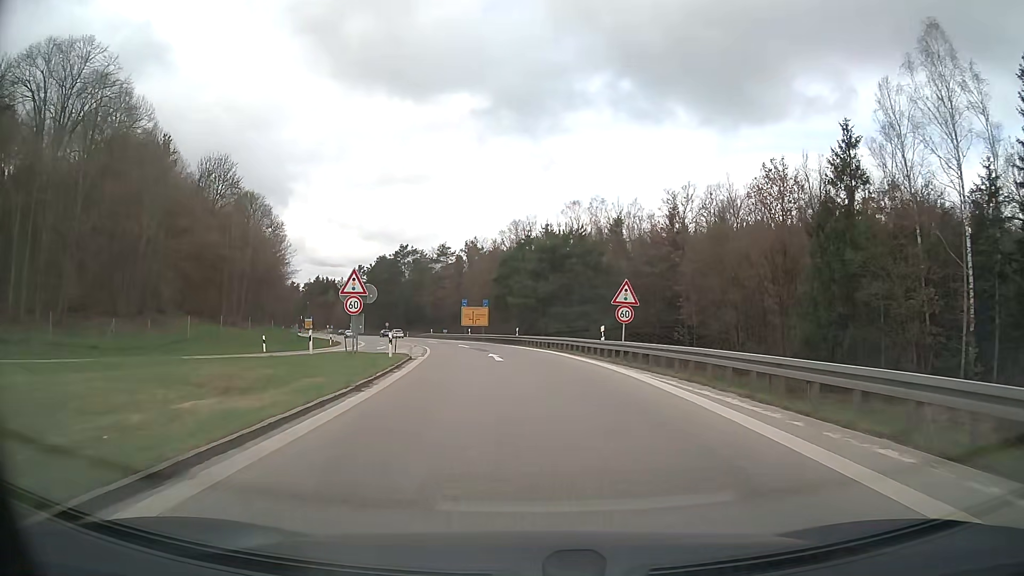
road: motorway_link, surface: asphalt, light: Day
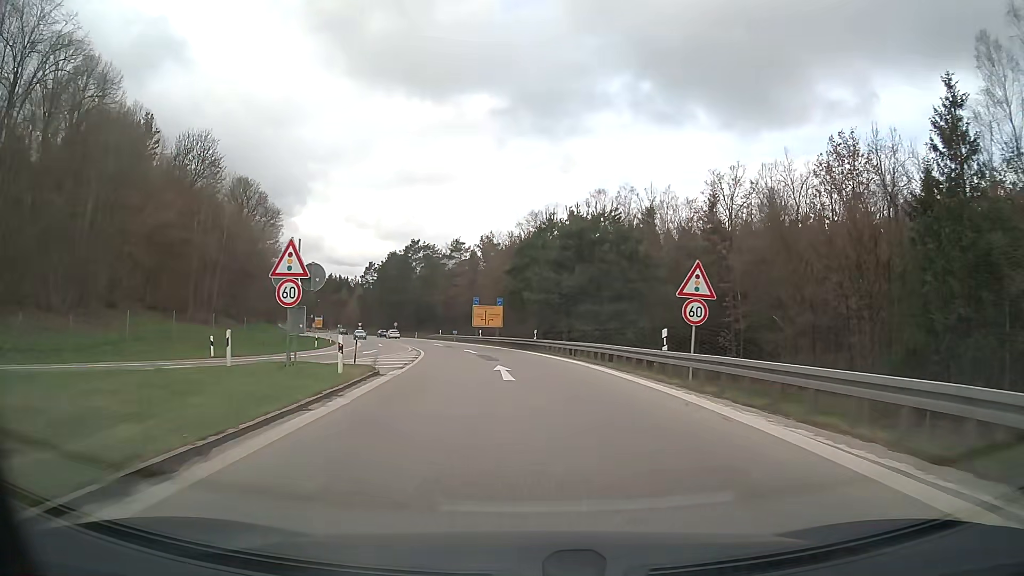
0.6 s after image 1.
(-0.1, +9.4) m; -1°
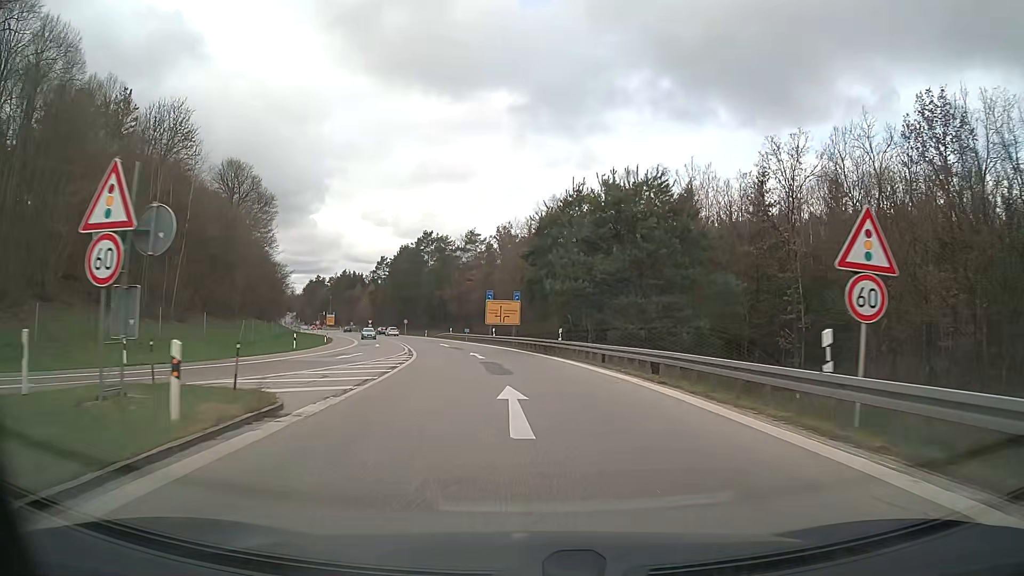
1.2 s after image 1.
(-0.1, +9.3) m; -1°
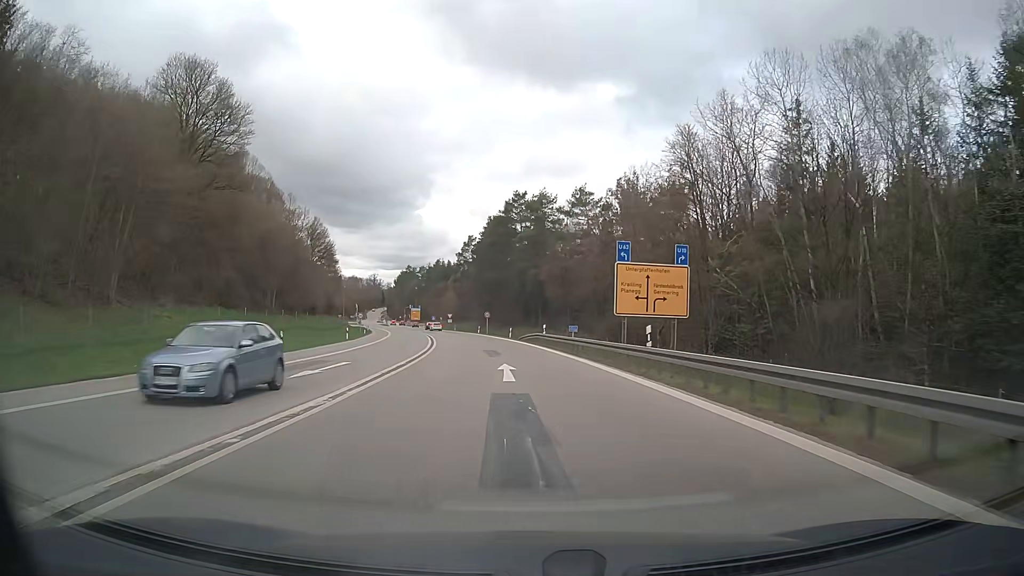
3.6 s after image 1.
(-3.1, +36.5) m; -9°
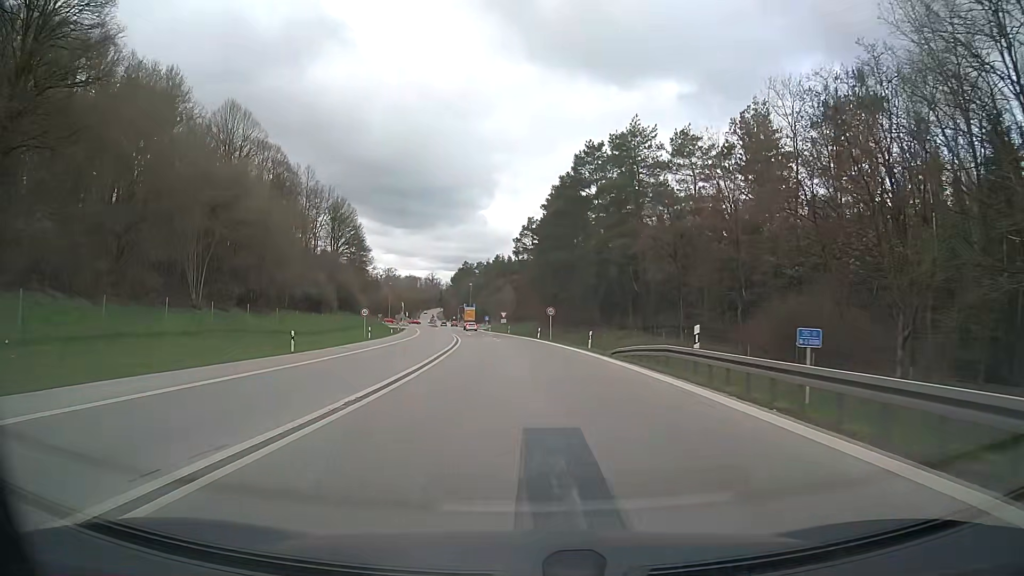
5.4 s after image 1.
(-1.4, +27.4) m; -6°
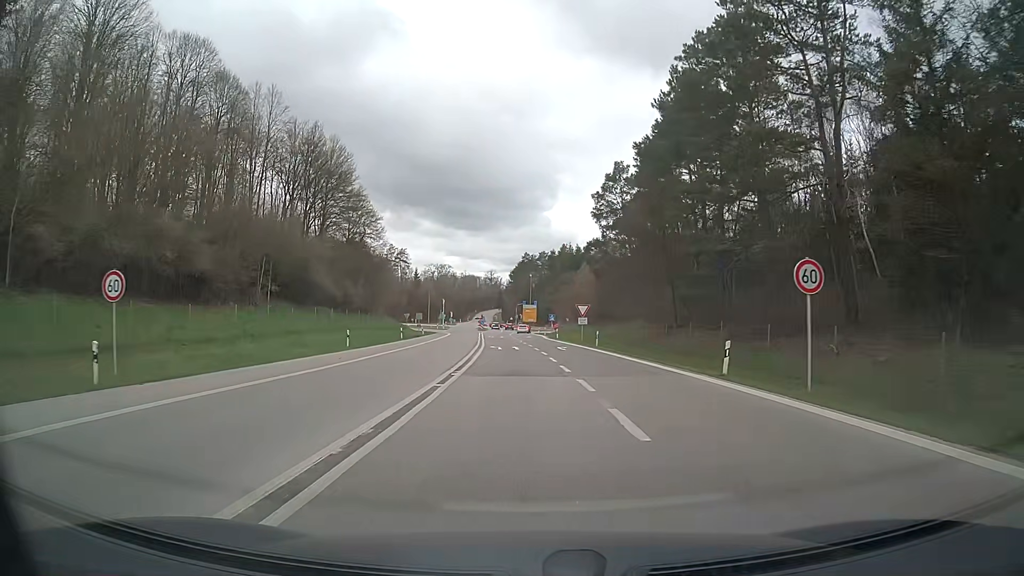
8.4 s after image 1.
(-2.4, +44.5) m; -5°
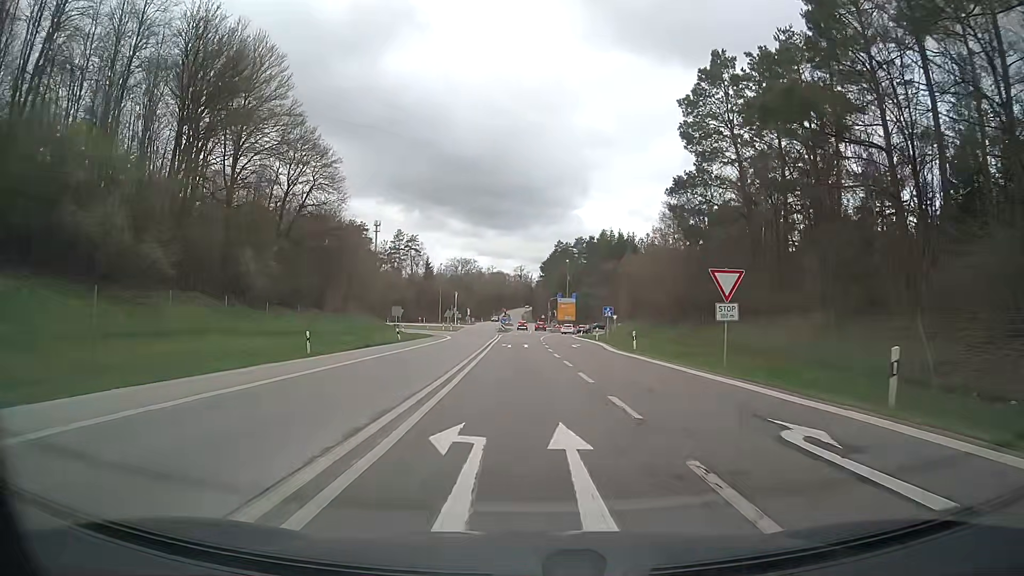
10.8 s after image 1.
(-0.8, +34.2) m; -3°
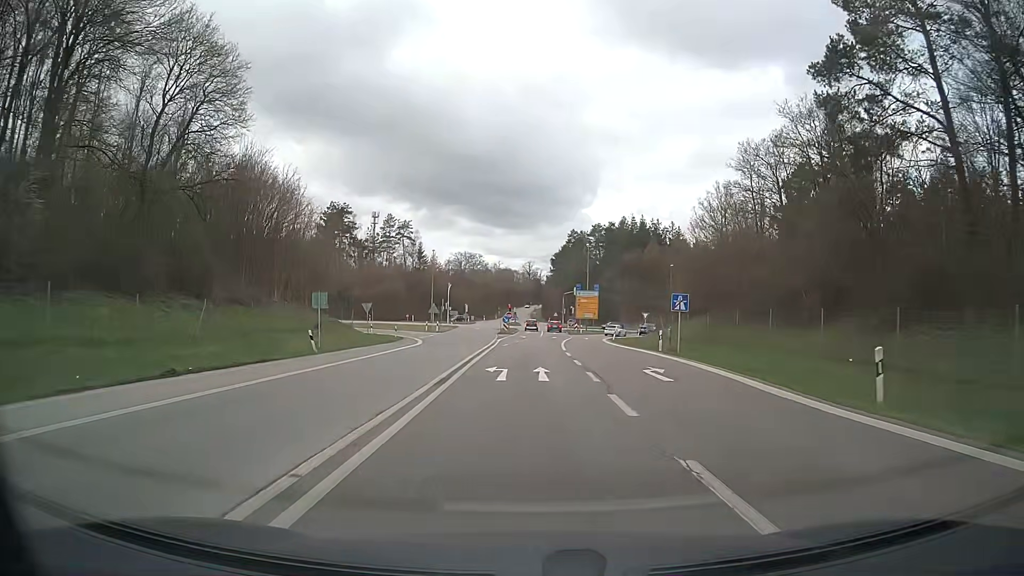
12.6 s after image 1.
(-0.2, +24.1) m; -1°
(0, +10) (0, +20) (0, +30) (+1, +40) (+1, +50) (+2, +60) (+3, +70) (+3, +80) (+4, +90) (+3, +100) m
